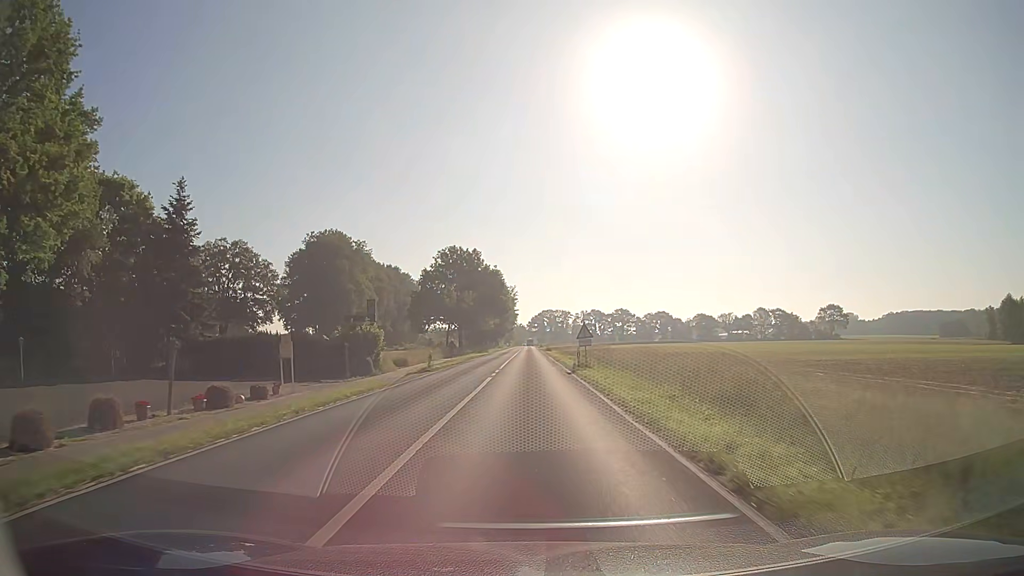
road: secondary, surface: asphalt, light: Day
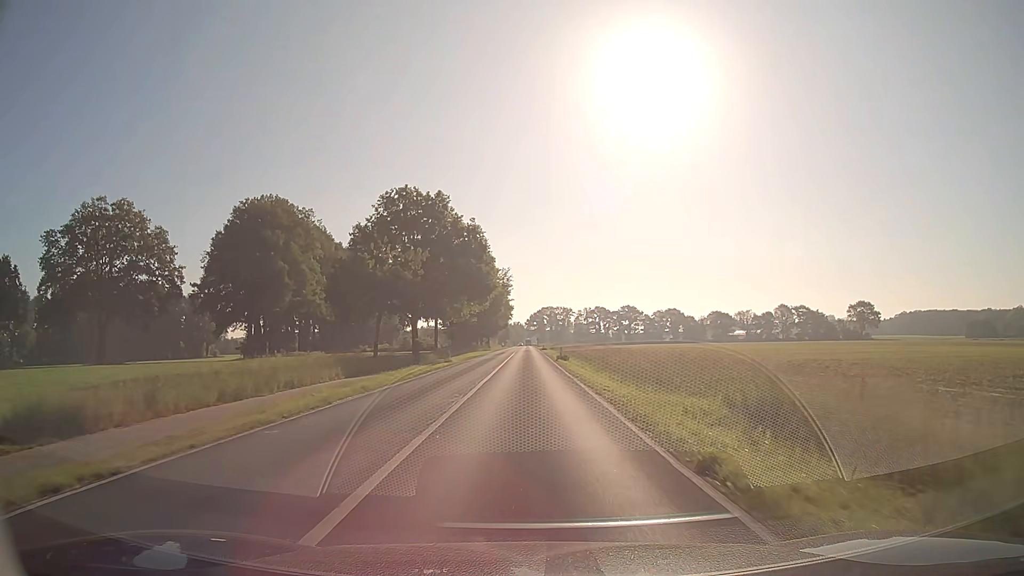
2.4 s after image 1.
(+0.1, +37.1) m; 0°
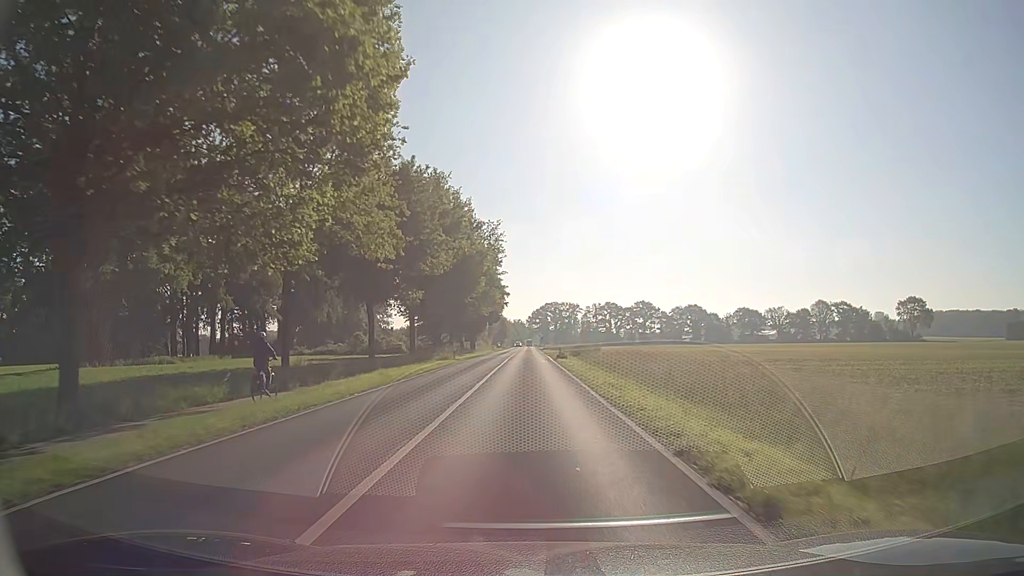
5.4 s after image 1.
(0.0, +46.5) m; 0°
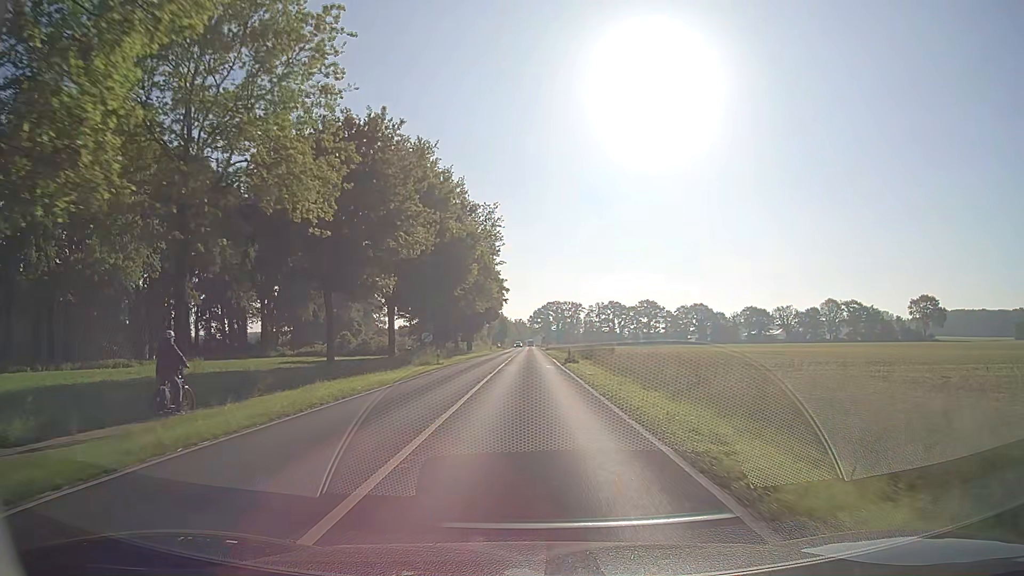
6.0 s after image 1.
(0.0, +9.3) m; 0°
(0, +10) (0, +20) (0, +30) (0, +40) (0, +50) (0, +60) (0, +70) (0, +80) (0, +90) (0, +100) m
